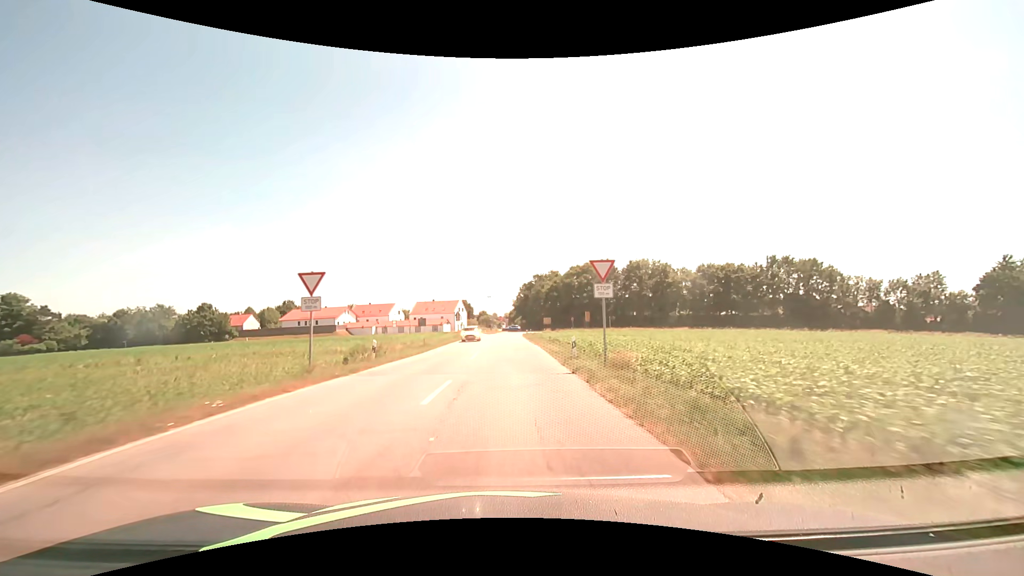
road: secondary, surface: asphalt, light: Day
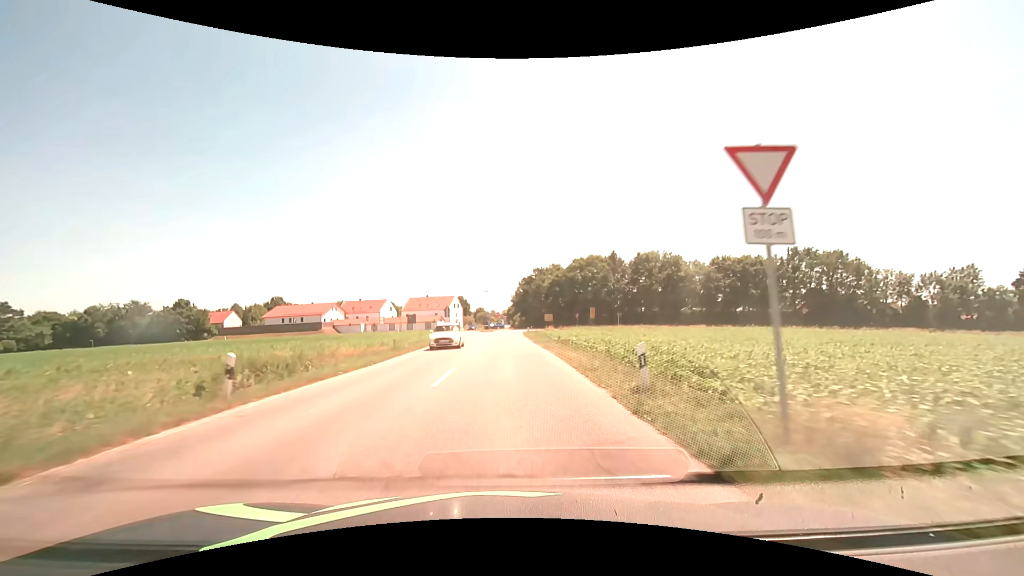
(0.0, +10.1) m; 0°
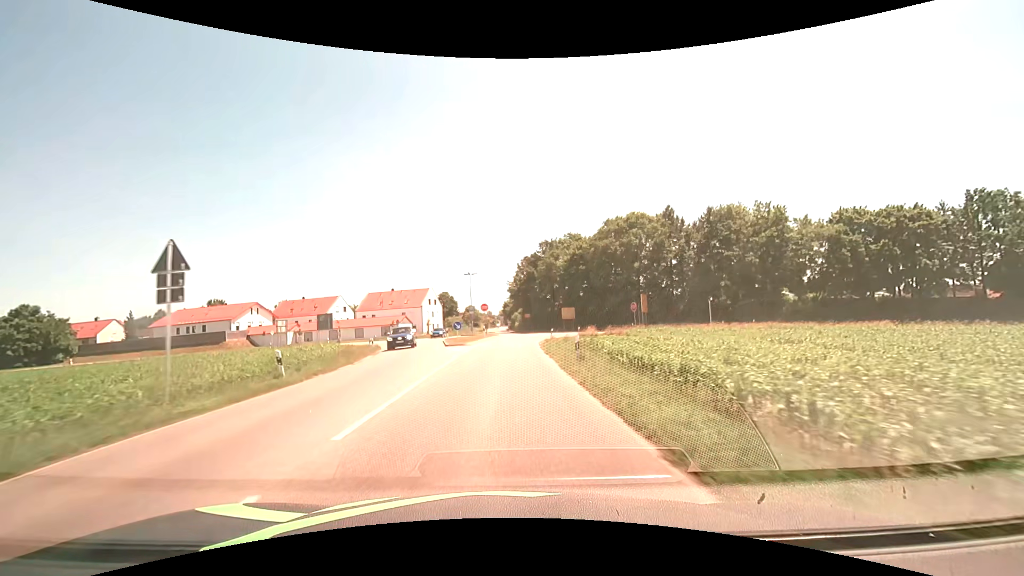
(+0.2, +46.3) m; 0°
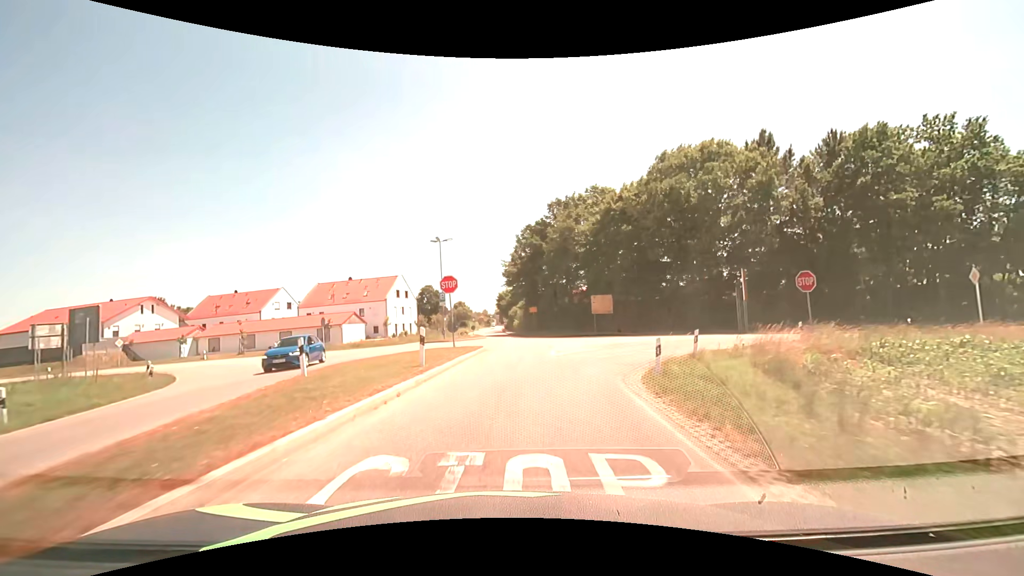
(0.0, +30.4) m; +1°
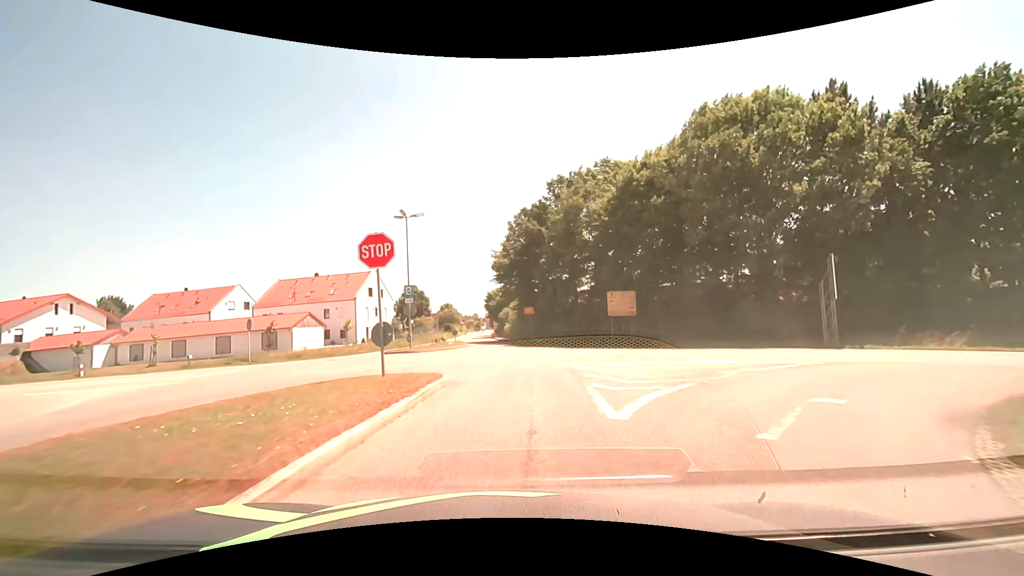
(0.0, +11.7) m; +1°
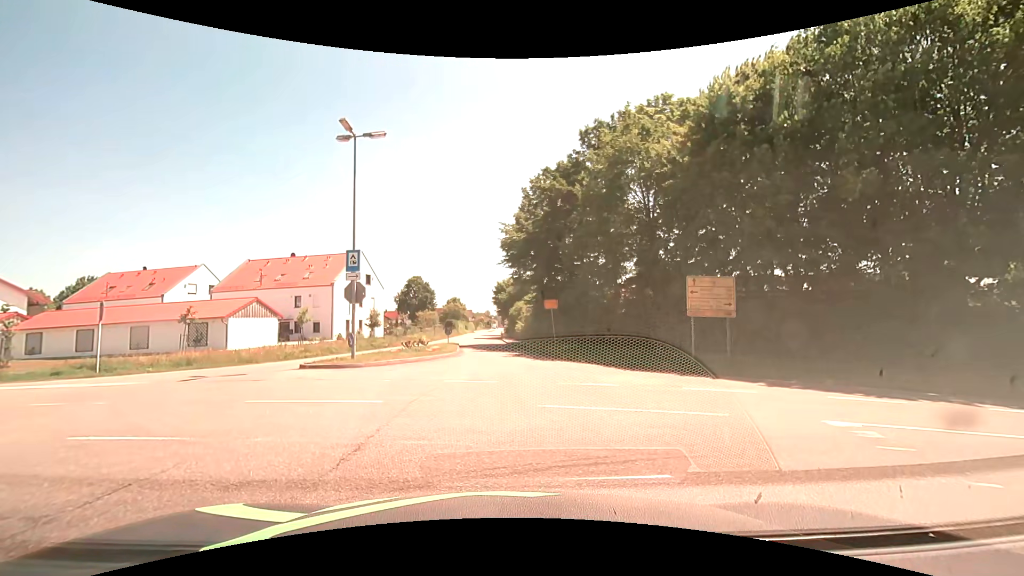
(0.0, +13.3) m; -2°
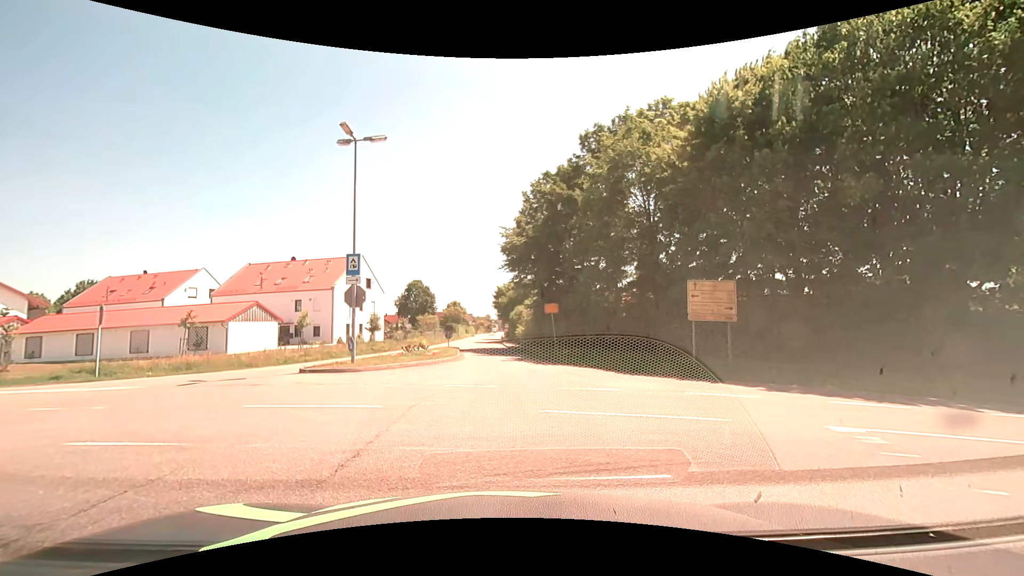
(0.0, +0.1) m; 0°
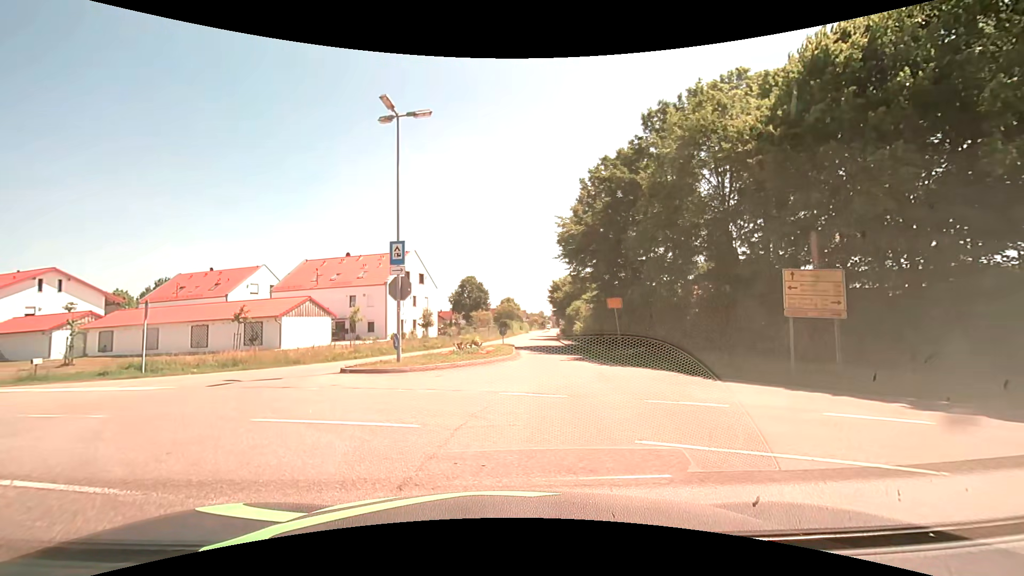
(-0.1, +2.8) m; -6°
(-3, +9) (-11, +15) (-20, +19) (-30, +22) (-39, +25) (-49, +28) (-58, +32) (-68, +35) (-77, +38) (-86, +41) m
